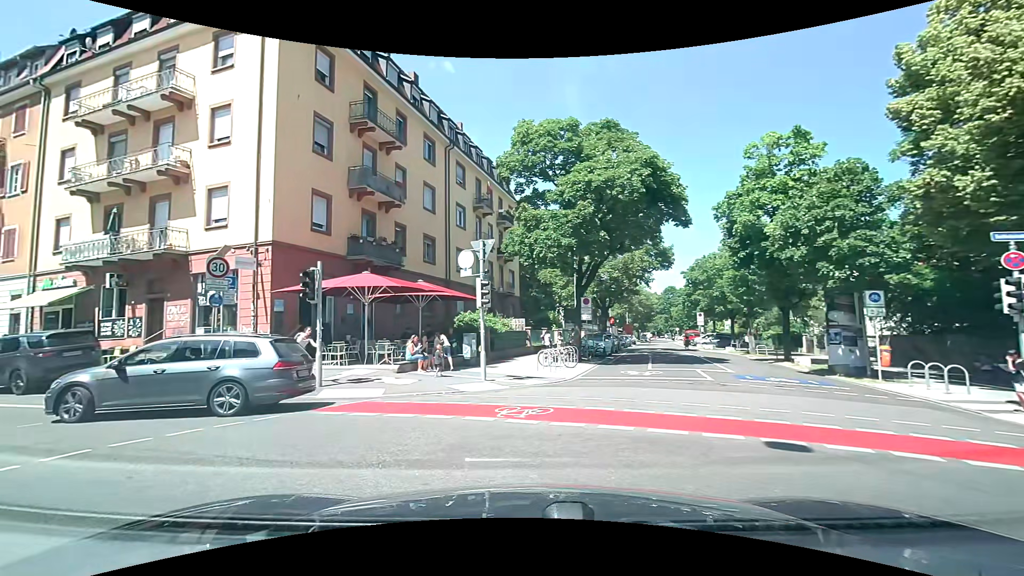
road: residential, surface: asphalt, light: Day
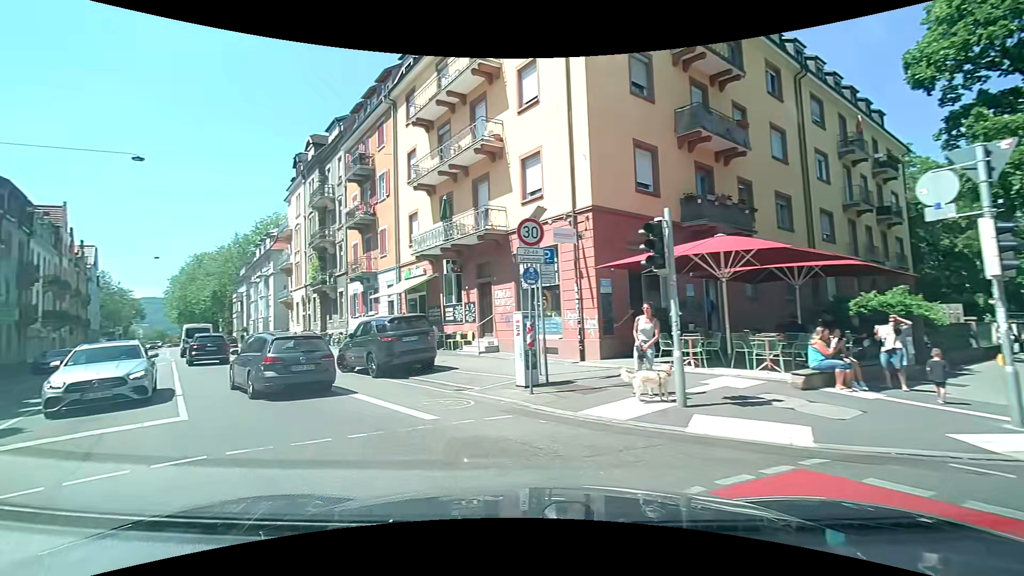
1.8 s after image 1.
(-1.7, +5.3) m; -33°
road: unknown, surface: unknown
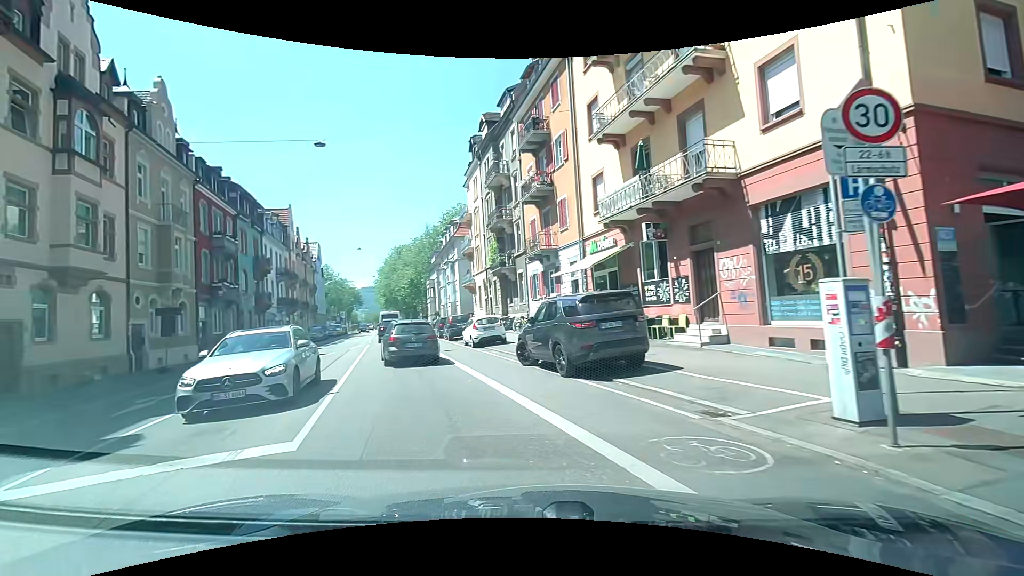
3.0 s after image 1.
(-0.8, +4.4) m; -19°
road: secondary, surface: asphalt
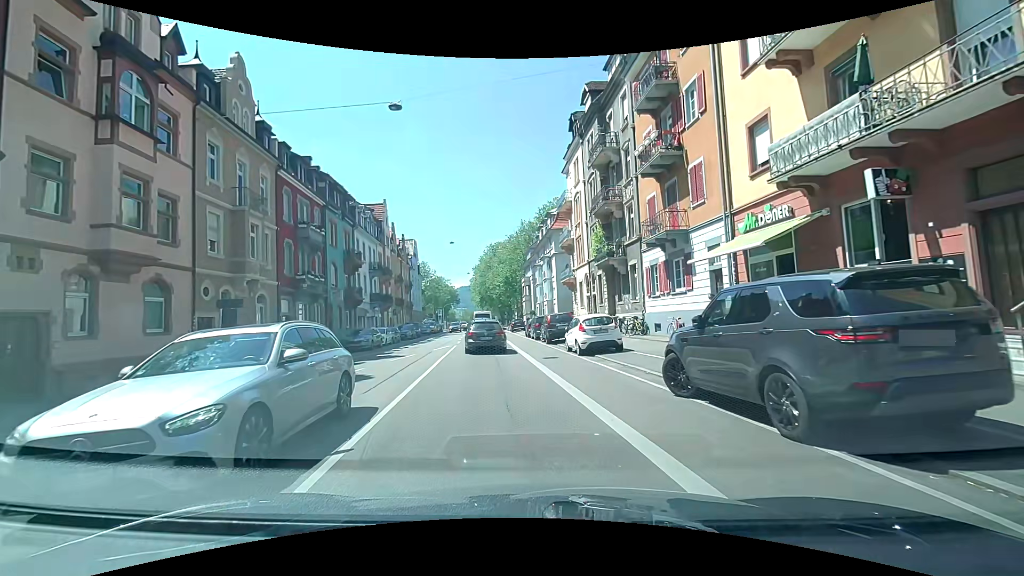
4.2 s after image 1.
(-0.8, +5.3) m; -12°
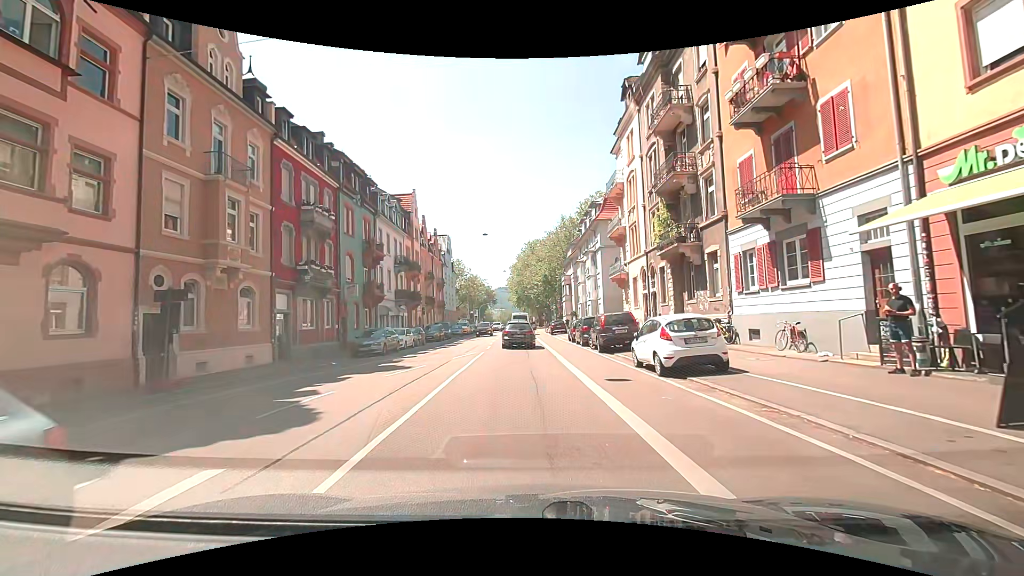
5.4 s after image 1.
(-0.2, +6.2) m; -5°
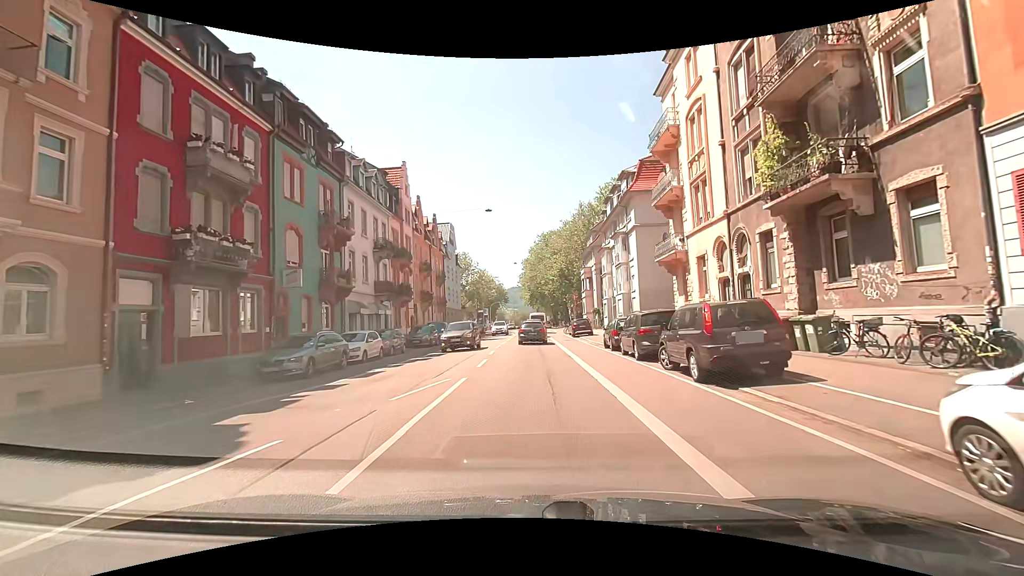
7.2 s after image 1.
(+0.1, +11.1) m; 0°
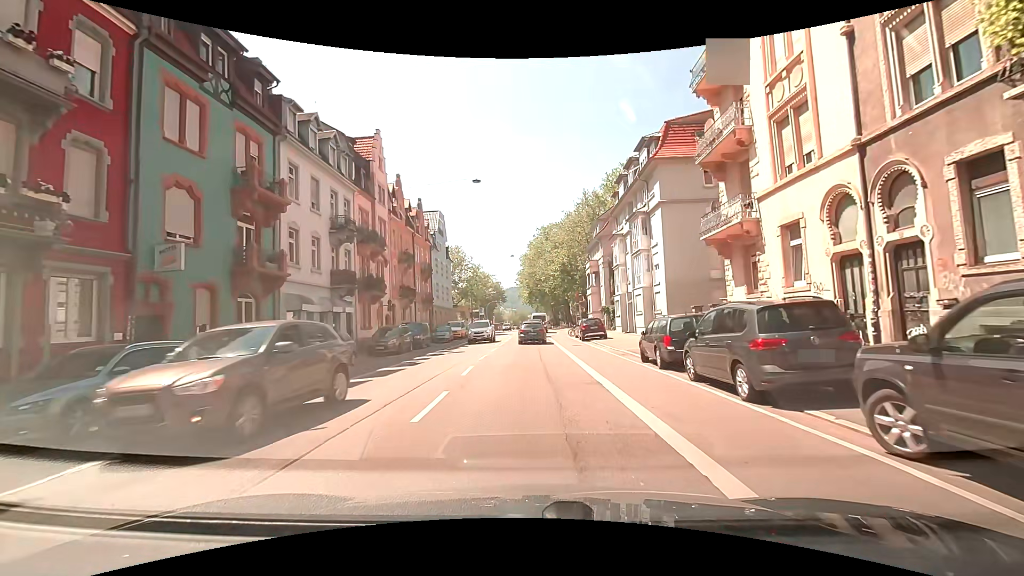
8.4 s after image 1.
(0.0, +8.5) m; 0°
